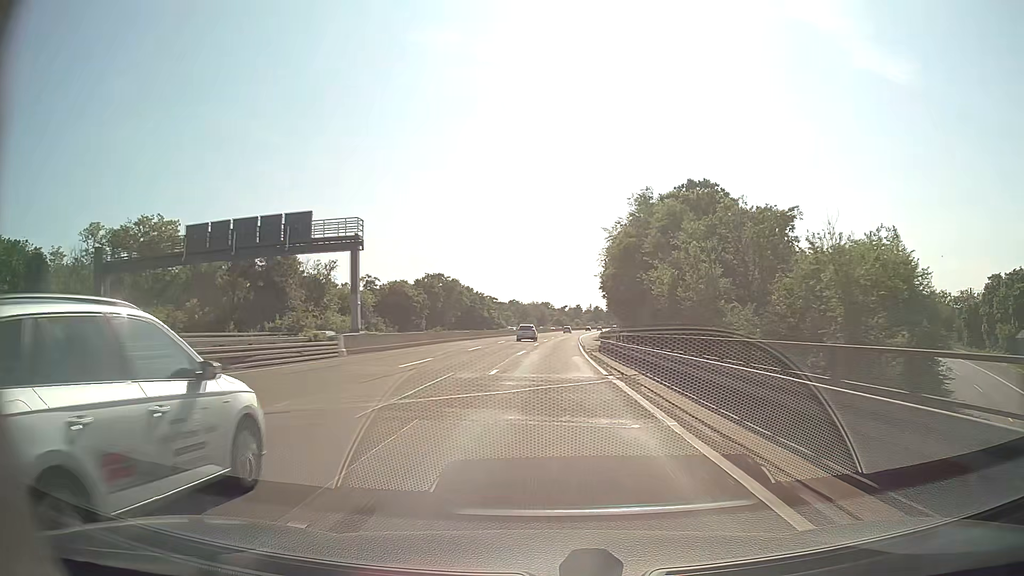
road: motorway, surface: asphalt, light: Day
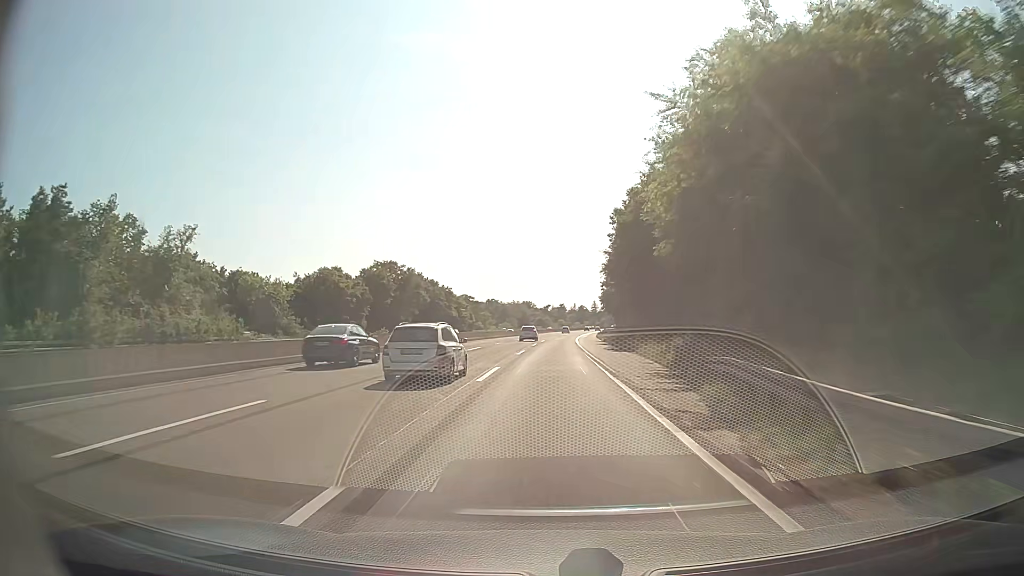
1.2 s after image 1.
(+0.4, +34.8) m; +1°
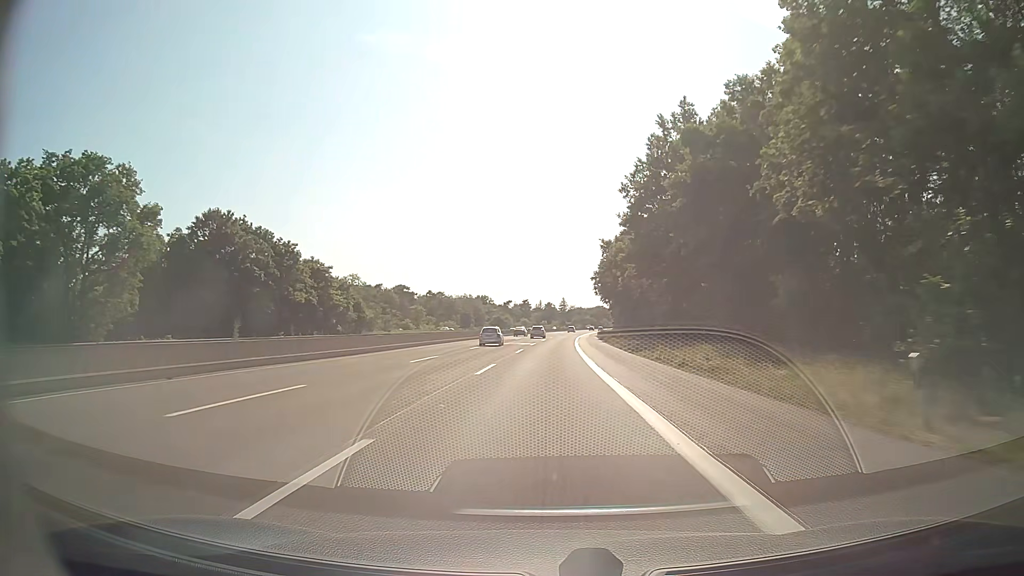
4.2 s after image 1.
(+2.7, +87.0) m; +3°
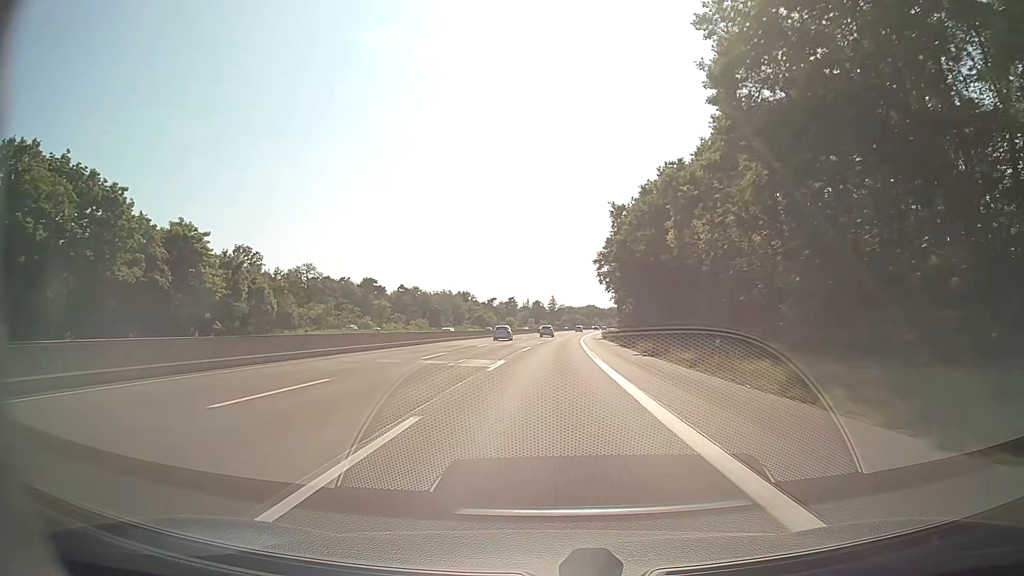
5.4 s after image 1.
(+0.3, +34.8) m; +1°
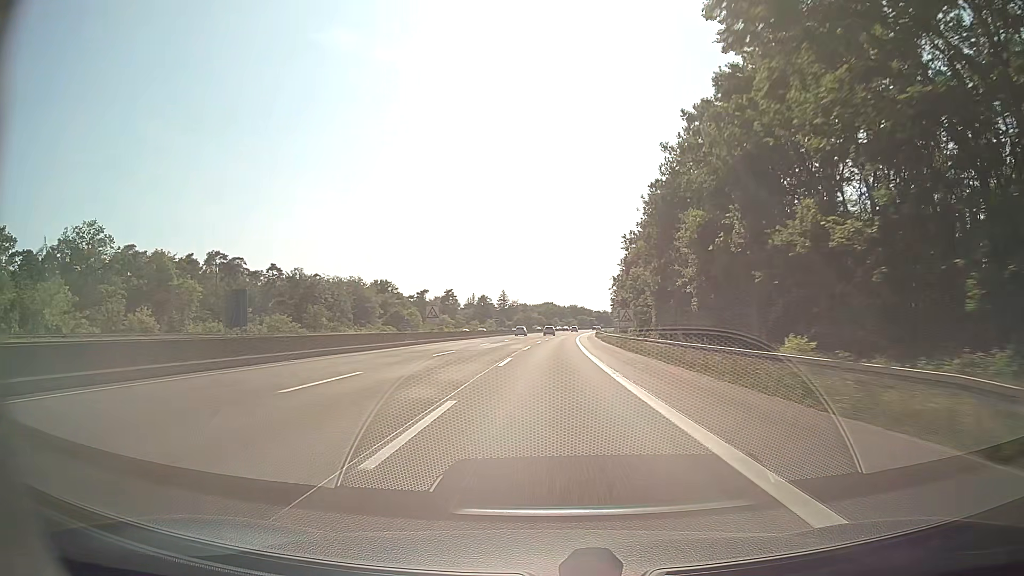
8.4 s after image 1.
(+3.1, +87.0) m; +4°
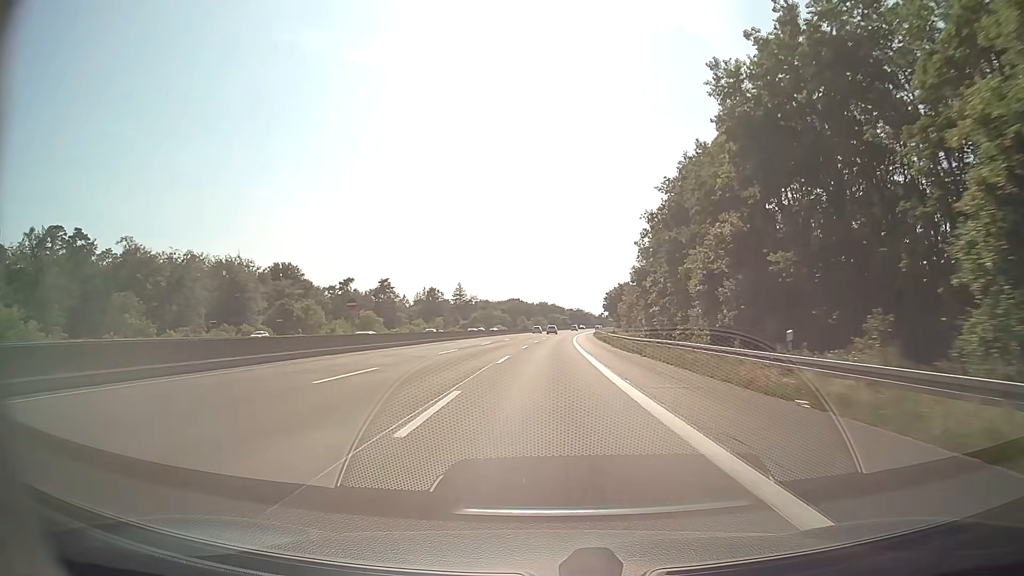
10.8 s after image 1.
(+1.7, +69.6) m; +3°
(0, +10) (0, +20) (0, +30) (0, +40) (+1, +50) (+1, +60) (+1, +70) (+2, +80) (+2, +90) (+3, +100) m
